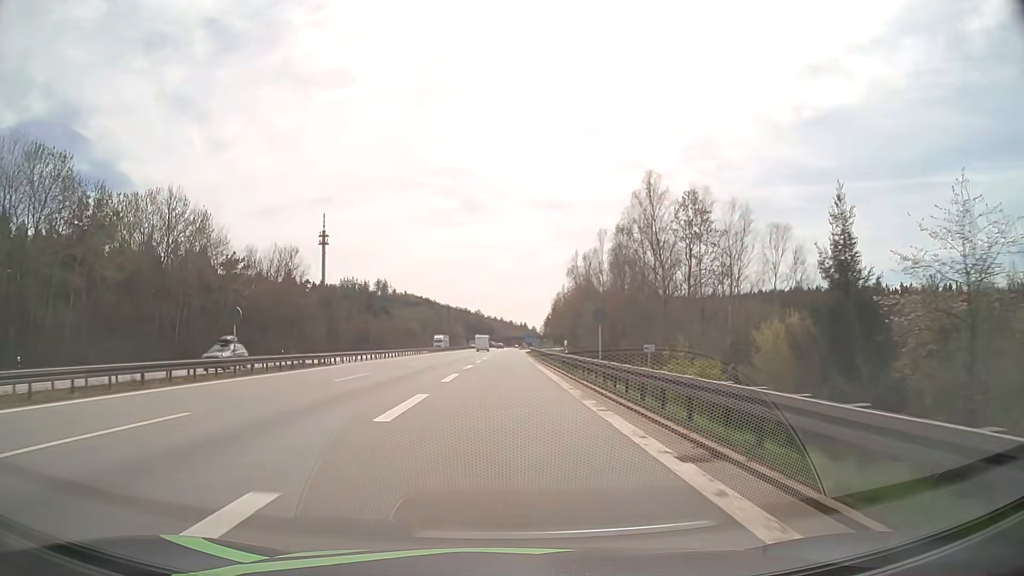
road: motorway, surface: asphalt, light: Day
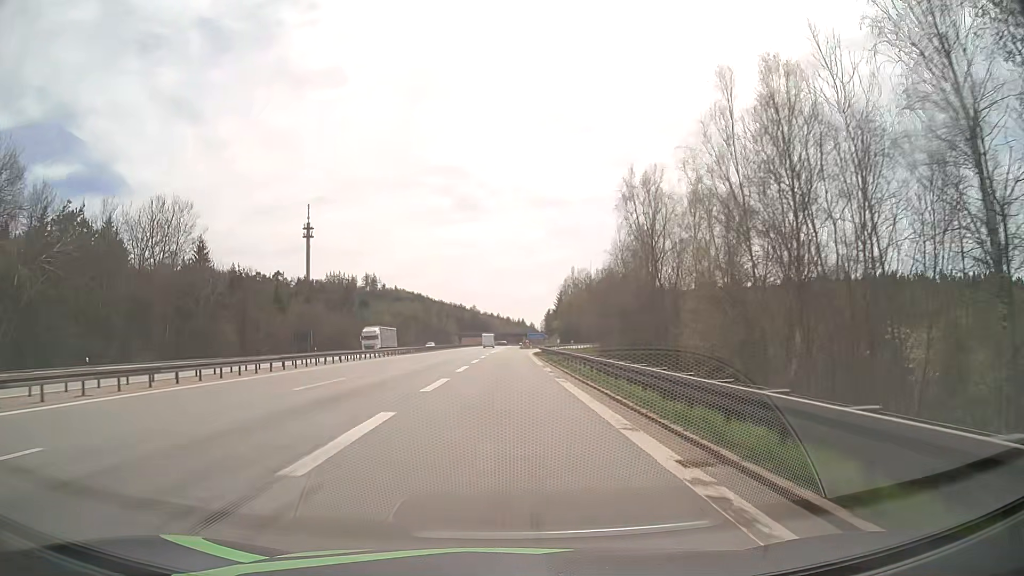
(+0.1, +40.4) m; 0°
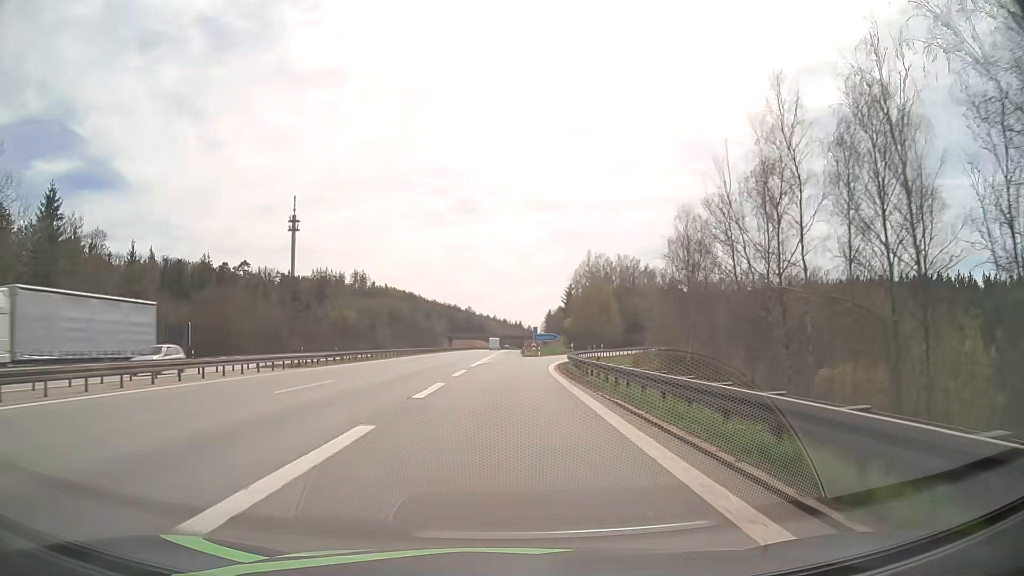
(+0.1, +37.6) m; 0°
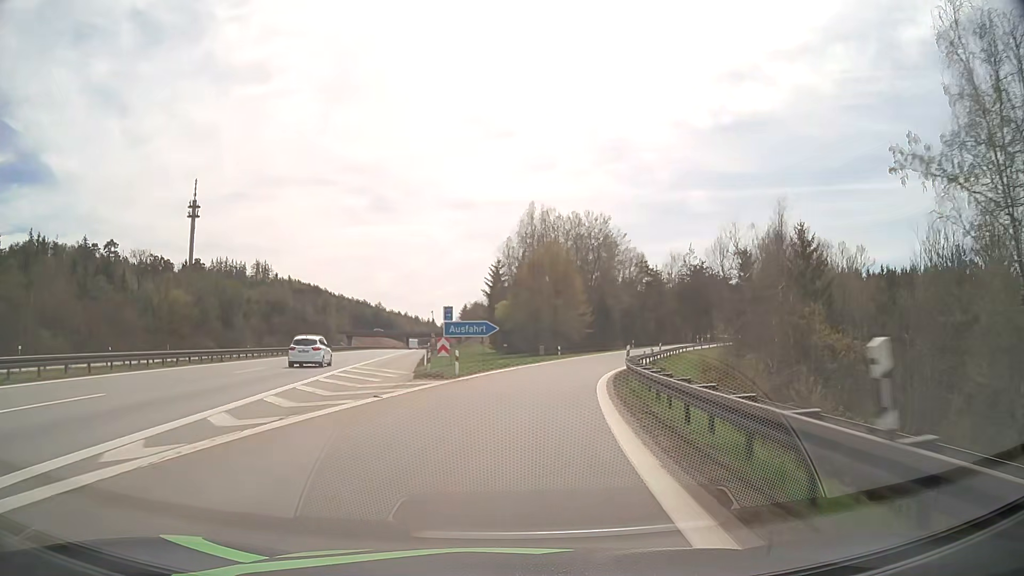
(+1.8, +45.9) m; +7°
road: motorway_link
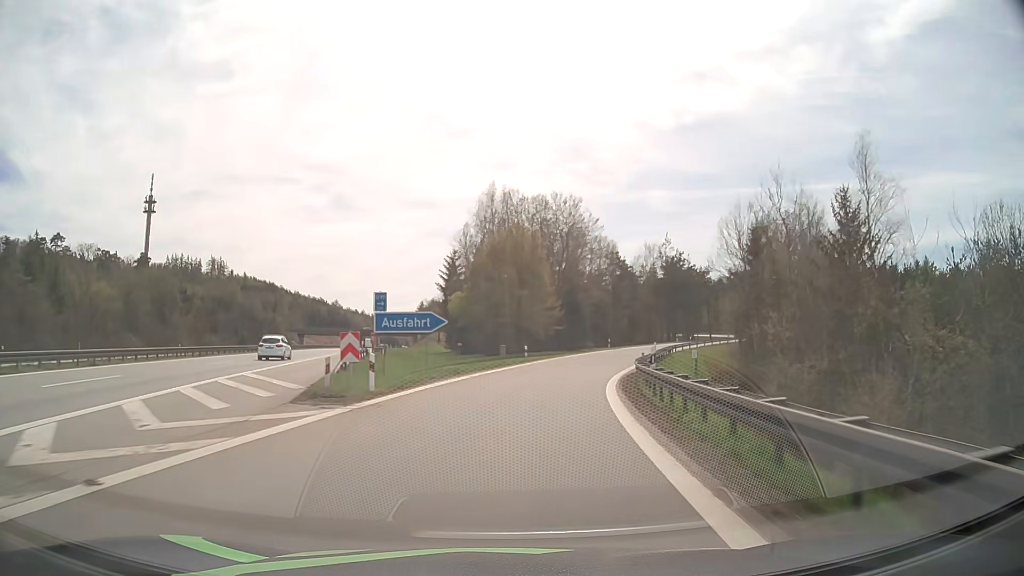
(+0.3, +10.7) m; +4°
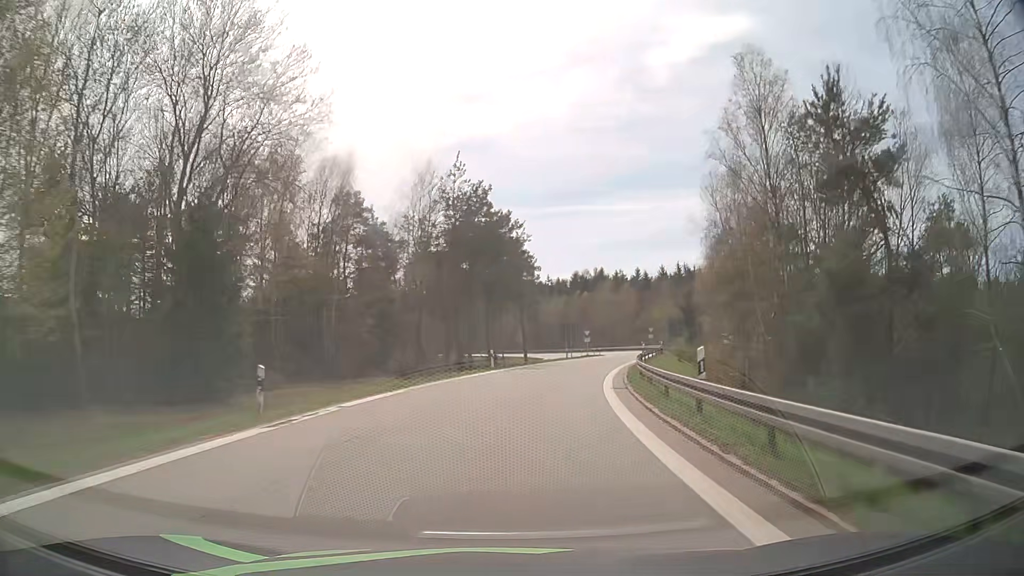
(+9.6, +51.5) m; +21°
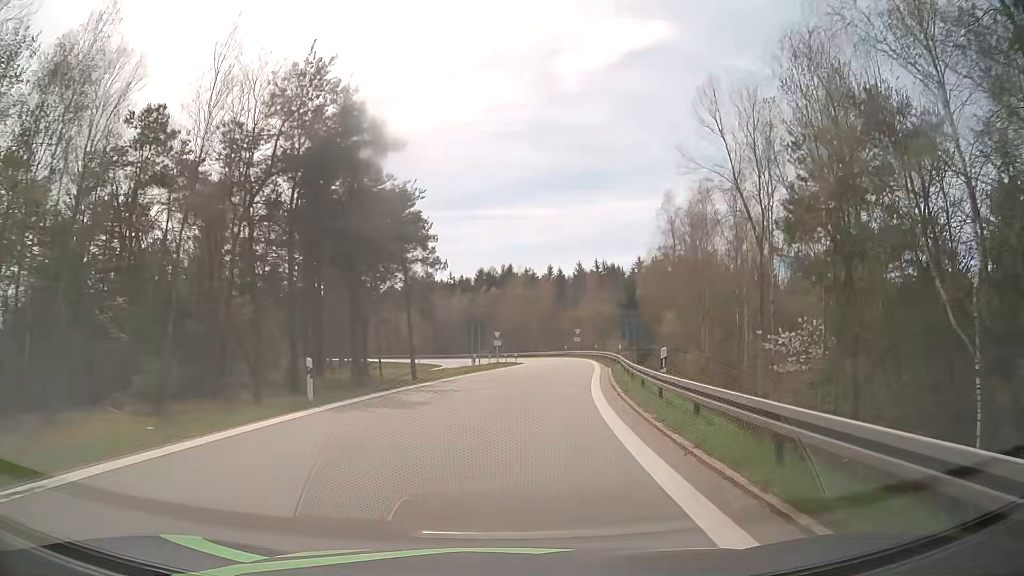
(+1.6, +20.9) m; +8°
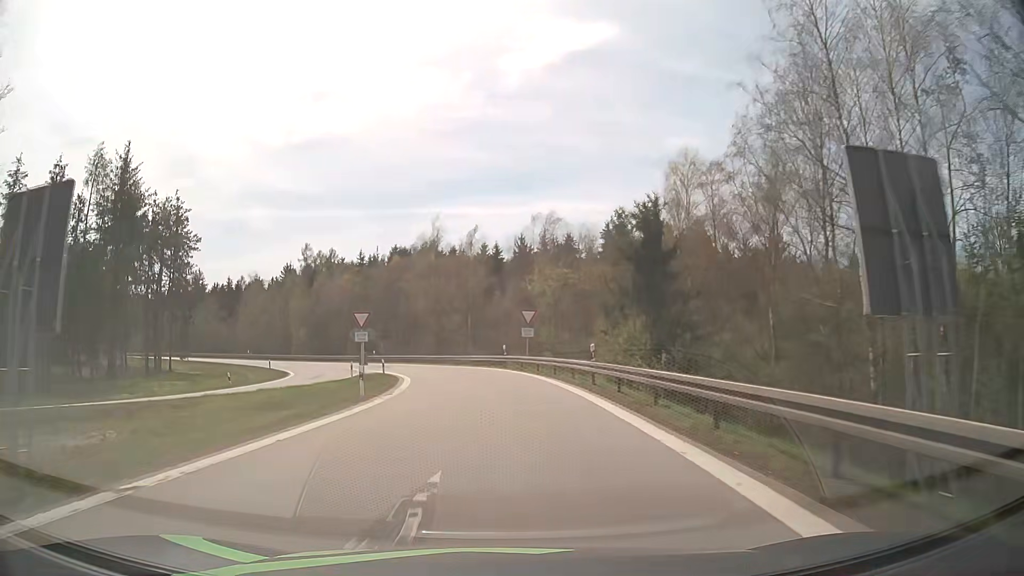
(+3.8, +40.8) m; +7°
(0, +10) (-1, +20) (-2, +30) (-4, +40) (-7, +49) (-11, +58) (-16, +67) (-22, +75) (-29, +82) (-37, +89) m
